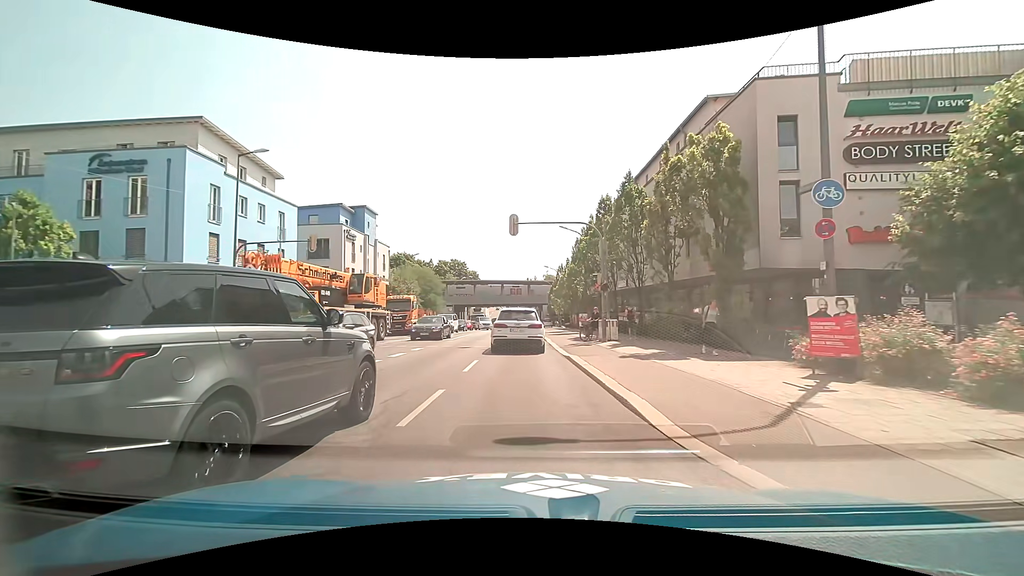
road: primary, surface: asphalt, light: Day
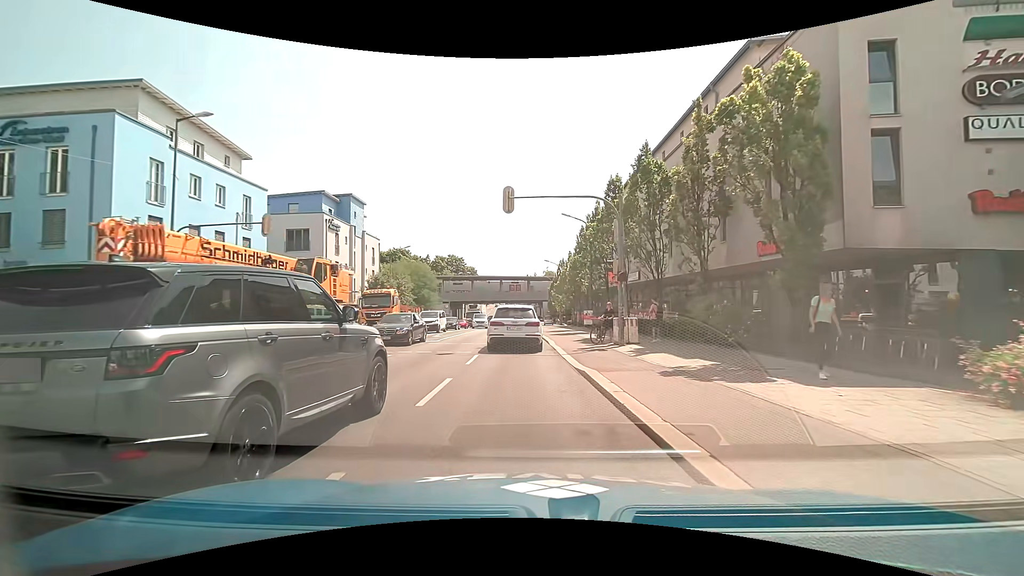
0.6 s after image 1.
(0.0, +4.8) m; 0°
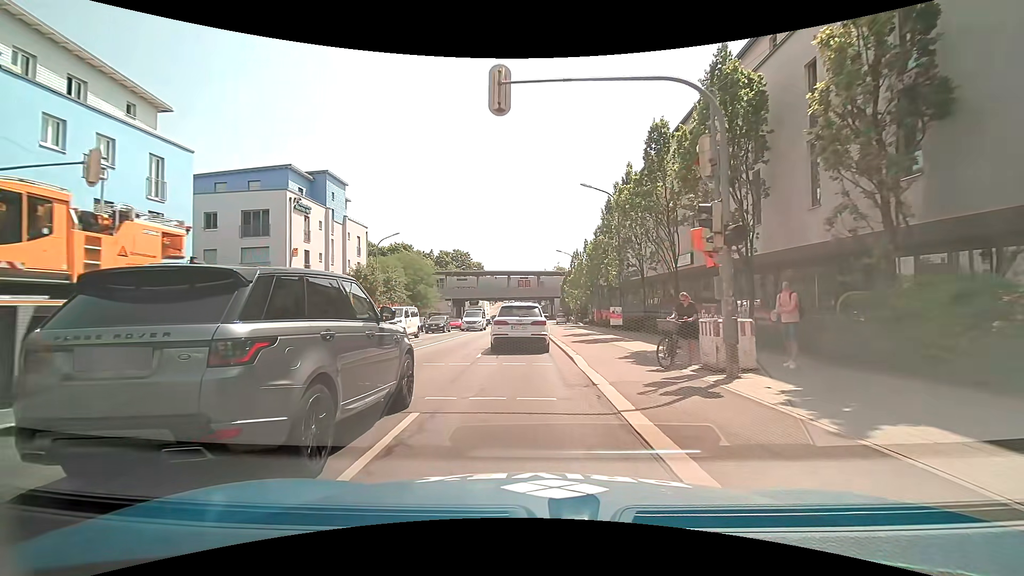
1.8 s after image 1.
(-0.1, +9.7) m; -2°
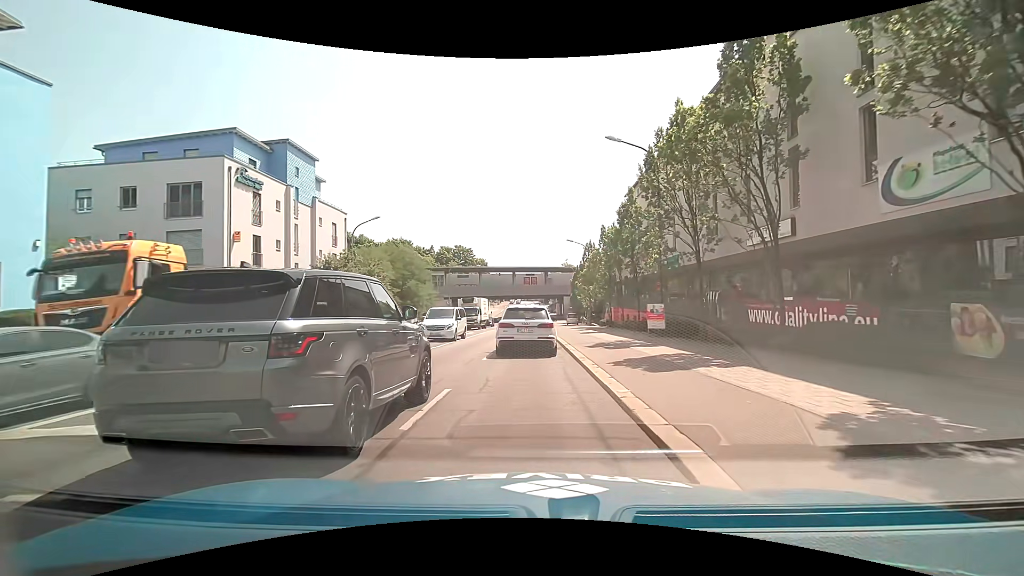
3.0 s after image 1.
(-0.1, +9.3) m; 0°
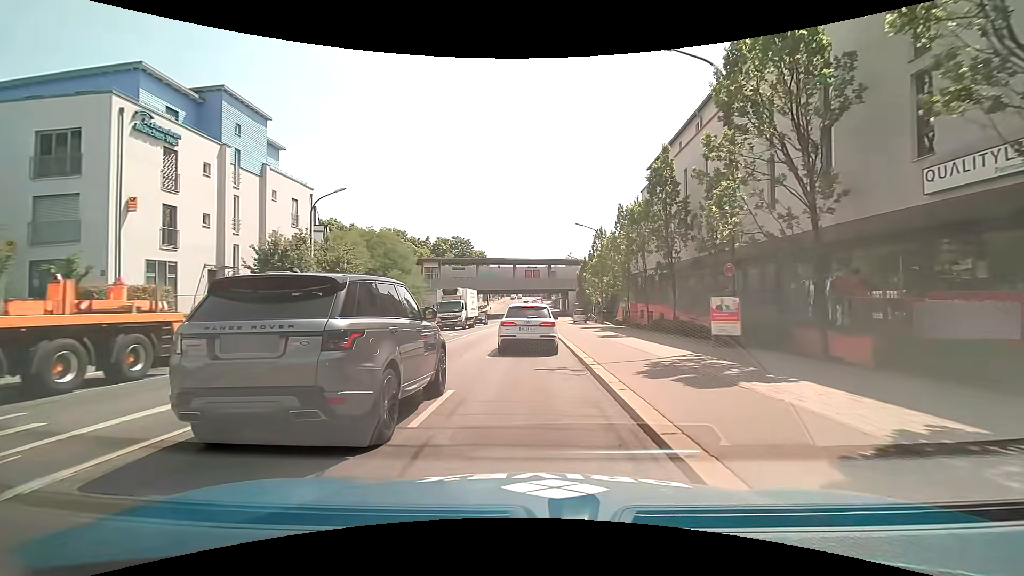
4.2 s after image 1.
(-0.1, +8.8) m; -1°
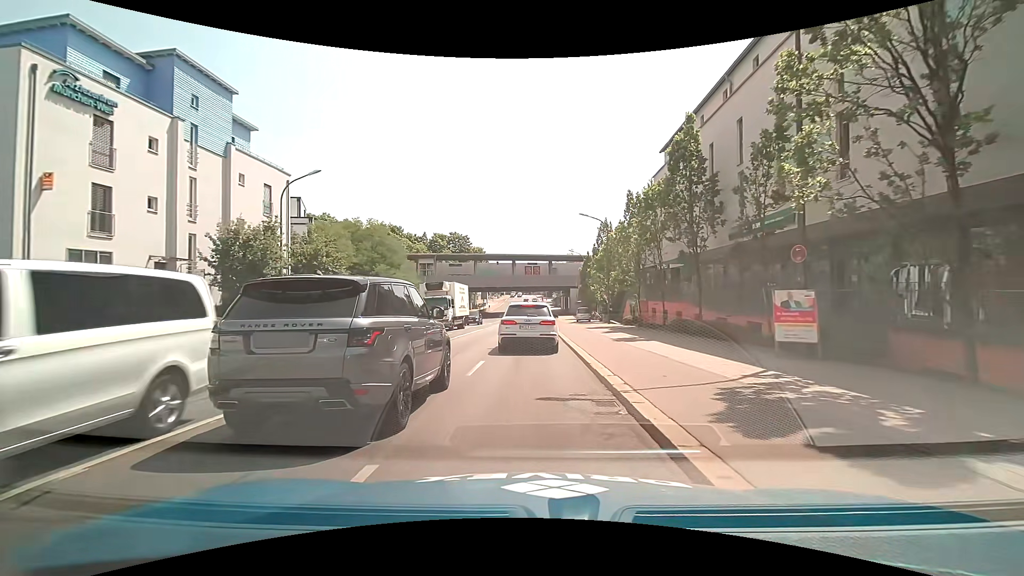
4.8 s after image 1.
(0.0, +4.3) m; 0°
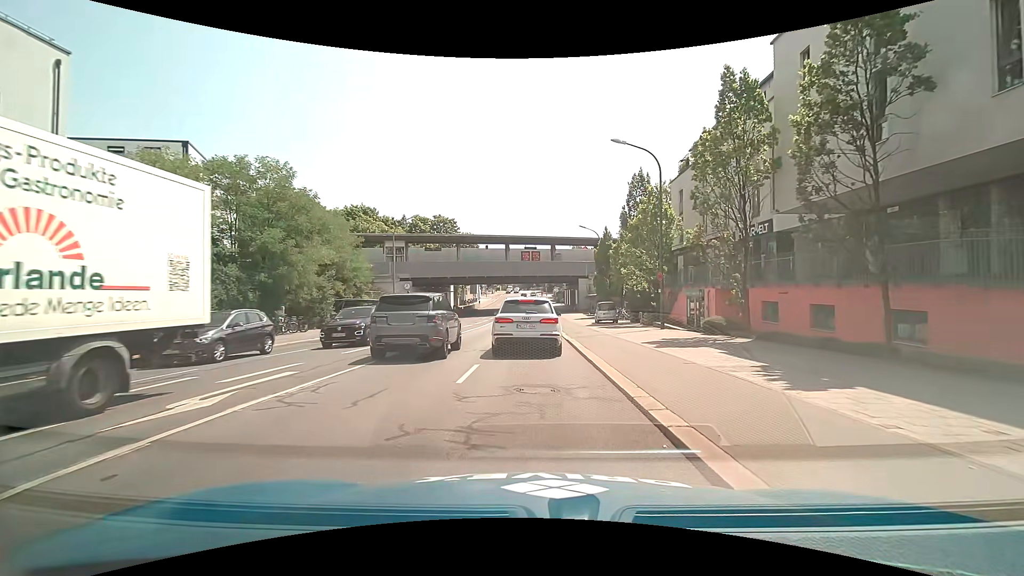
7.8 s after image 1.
(-0.1, +19.4) m; -1°
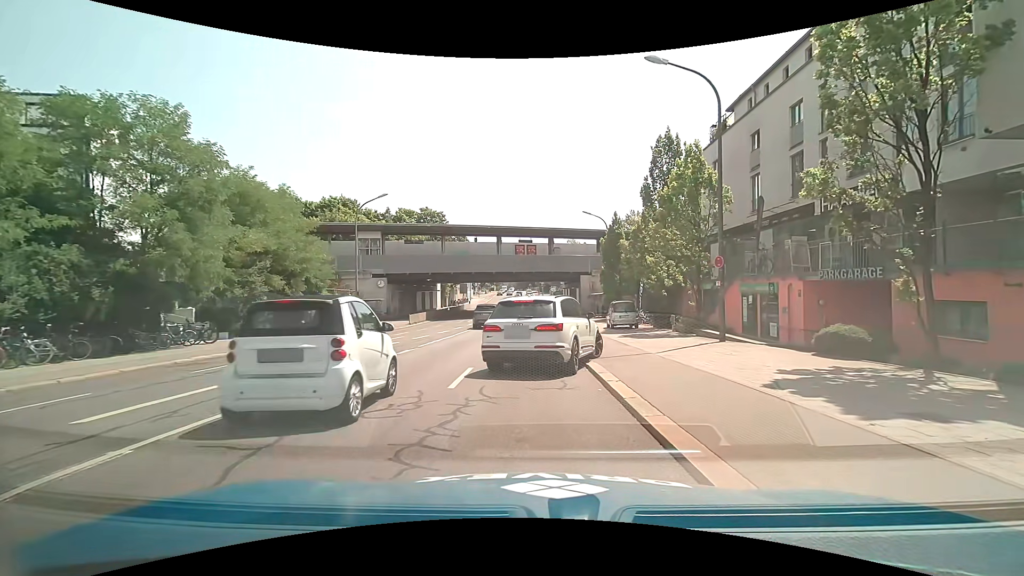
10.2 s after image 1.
(+0.2, +8.7) m; +1°
